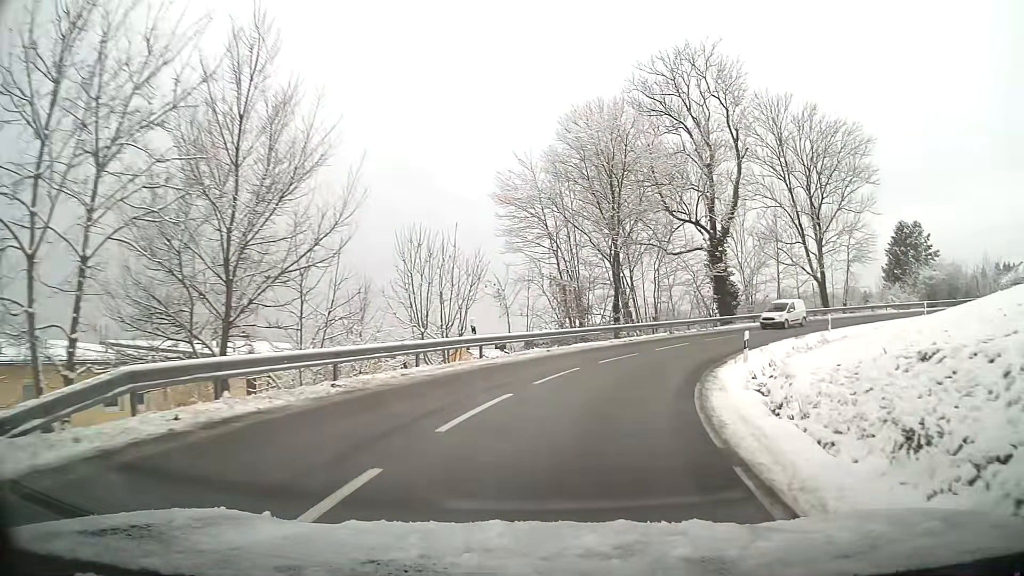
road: tertiary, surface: asphalt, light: Day
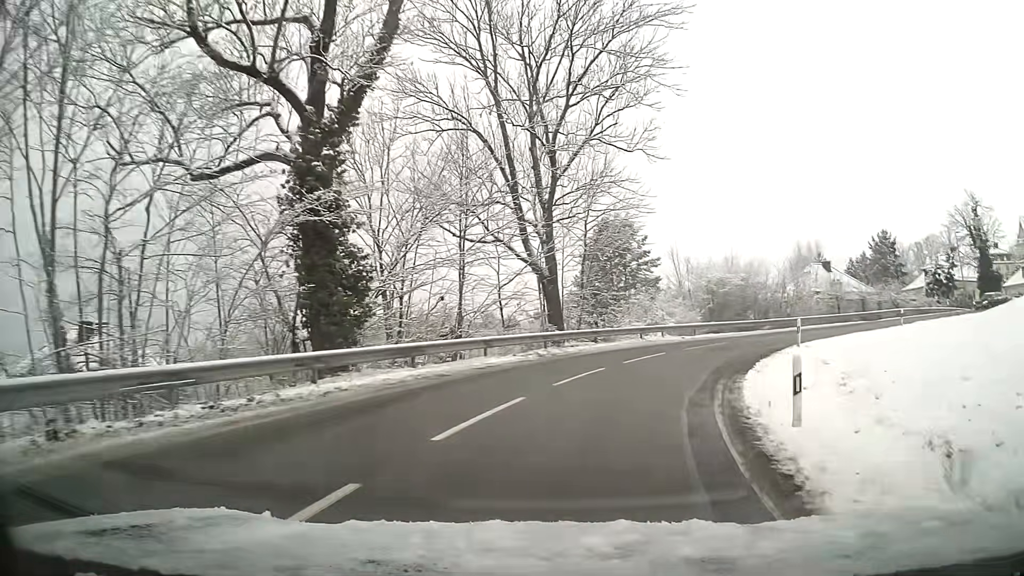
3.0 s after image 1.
(+8.0, +28.6) m; +32°
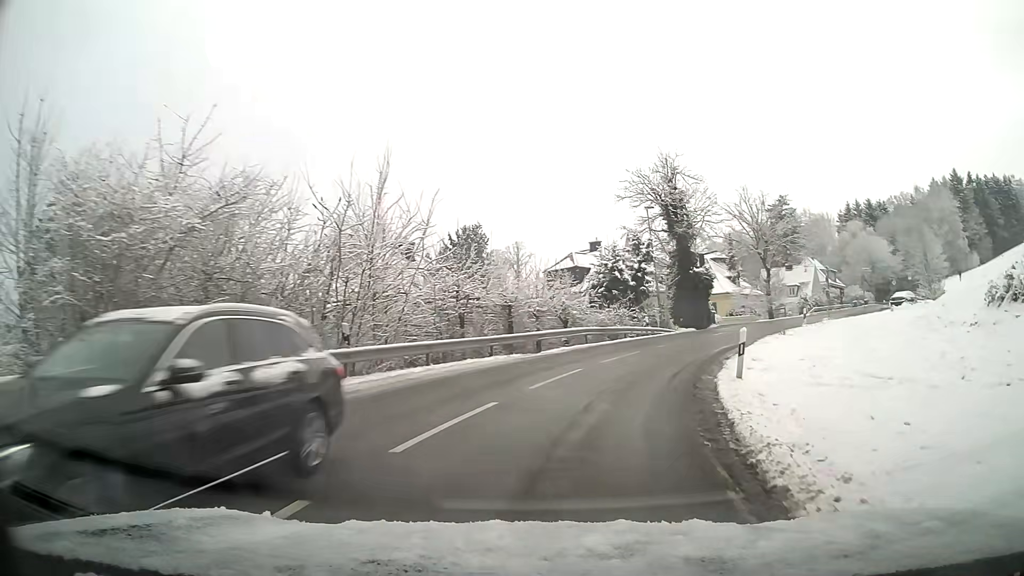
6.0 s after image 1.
(+9.7, +27.9) m; +40°
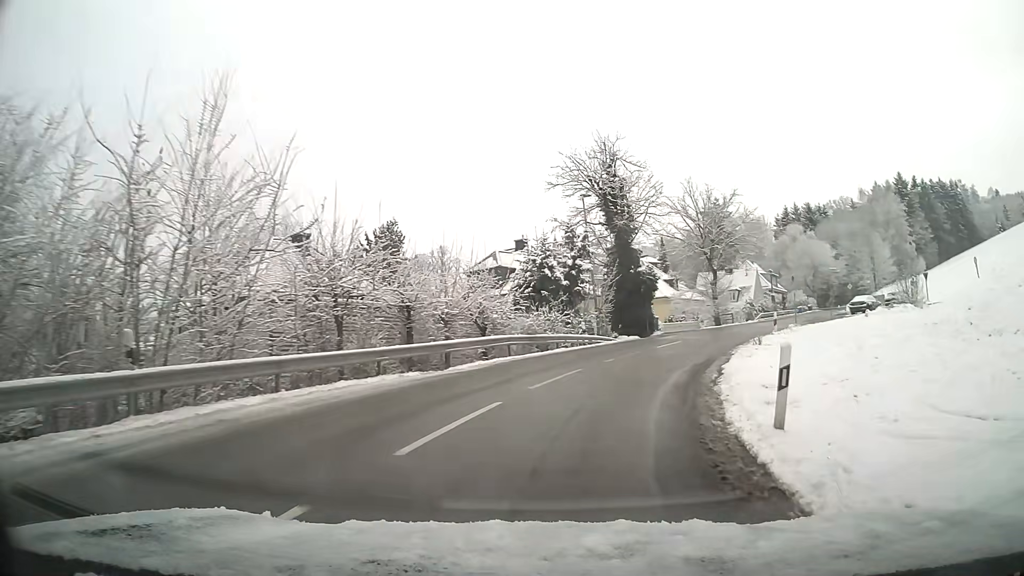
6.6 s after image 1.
(+0.3, +6.0) m; +6°
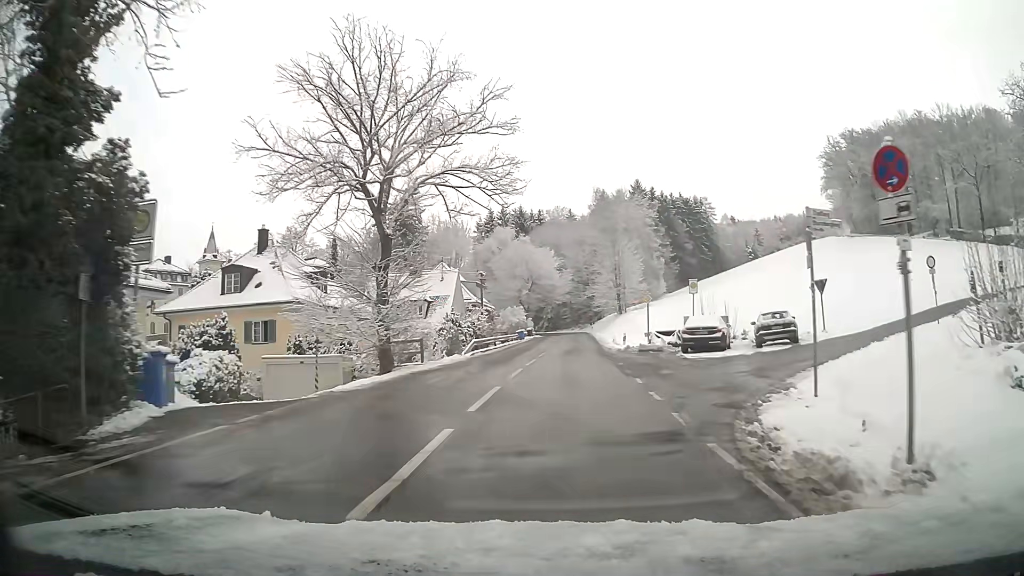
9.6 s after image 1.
(+7.8, +30.4) m; +25°
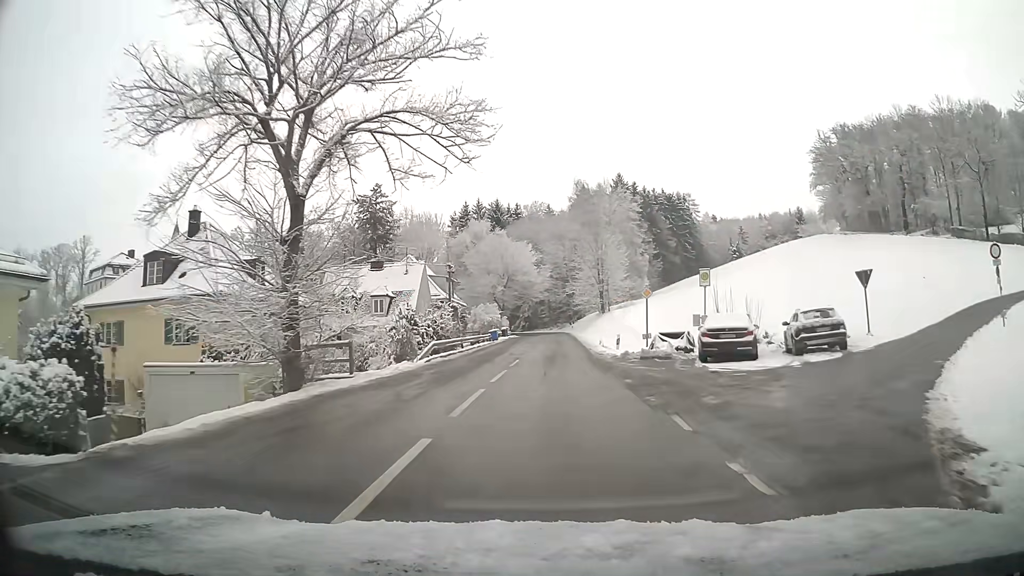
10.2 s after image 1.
(+0.1, +6.9) m; +2°
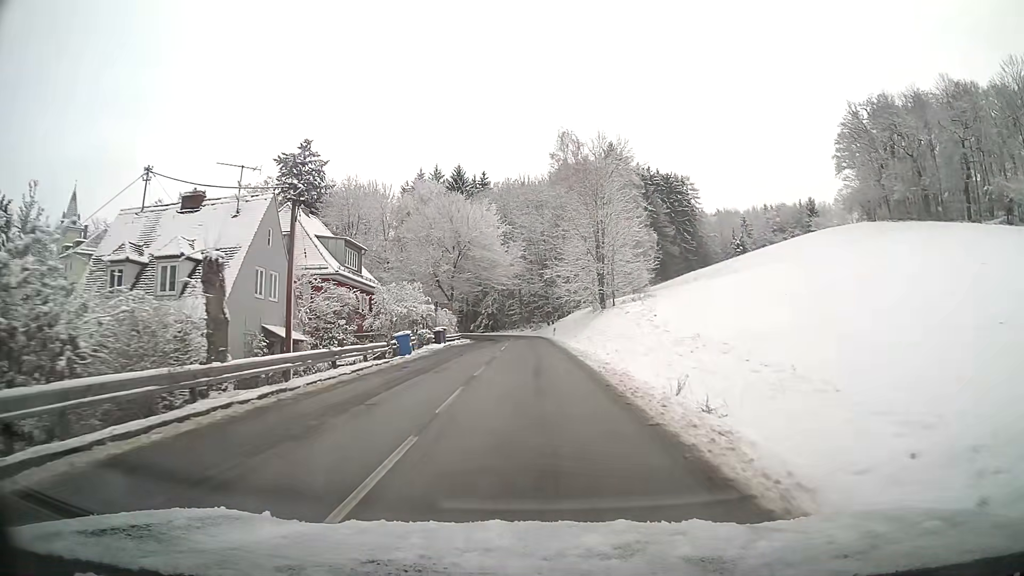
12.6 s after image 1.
(+0.7, +29.6) m; +2°
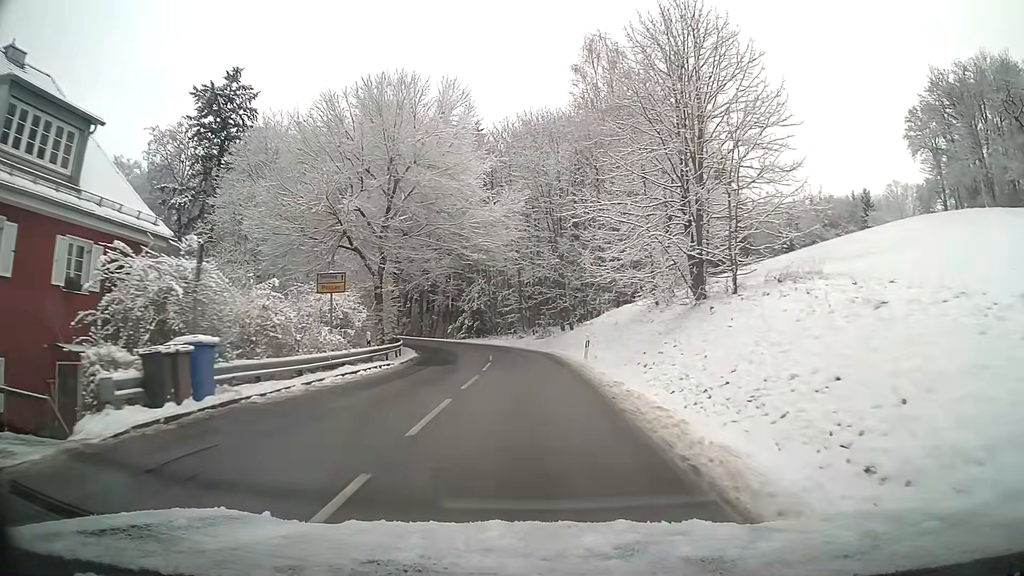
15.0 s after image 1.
(-0.1, +30.1) m; -1°
